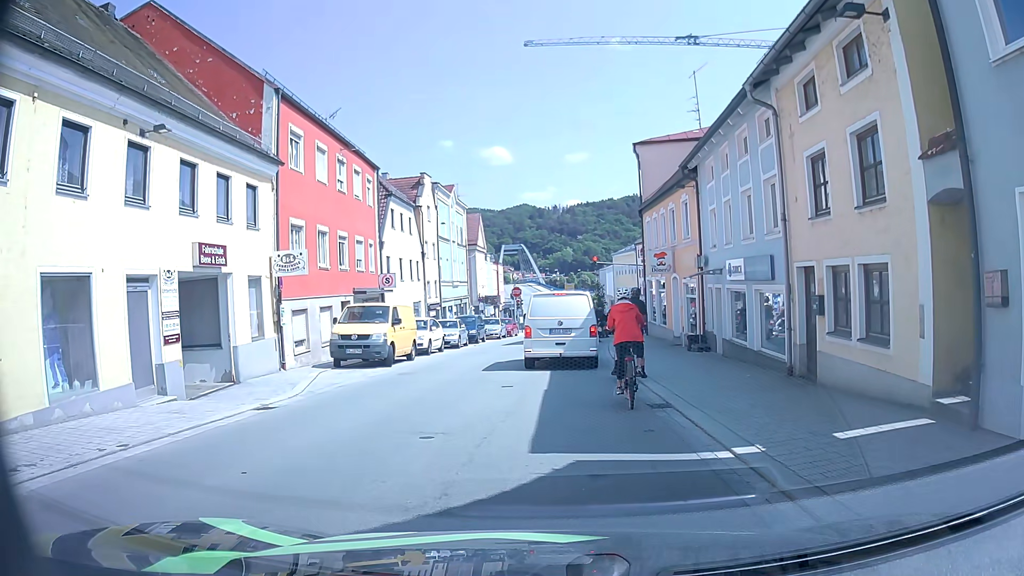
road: tertiary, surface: asphalt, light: Day
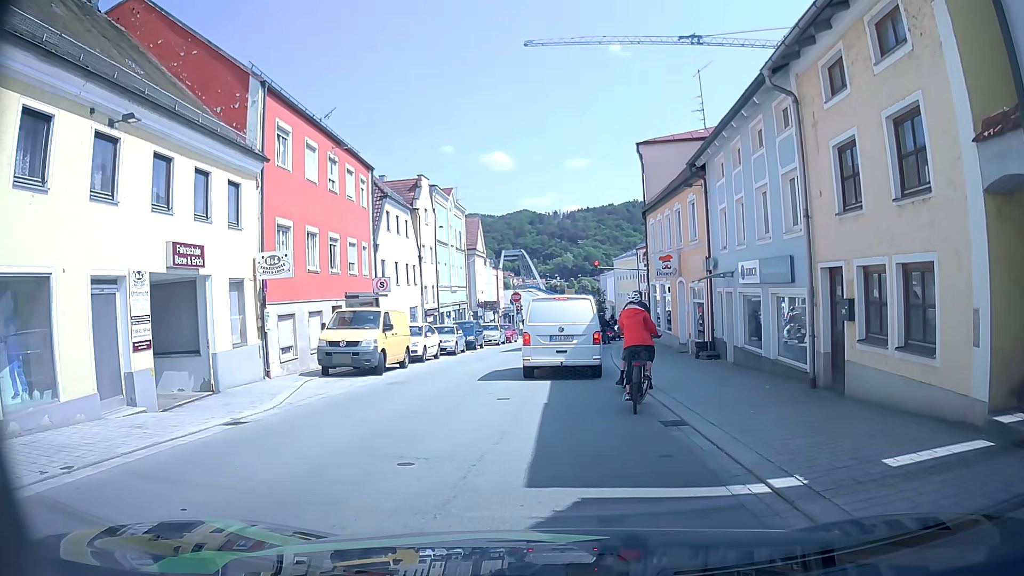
(0.0, +1.1) m; 0°
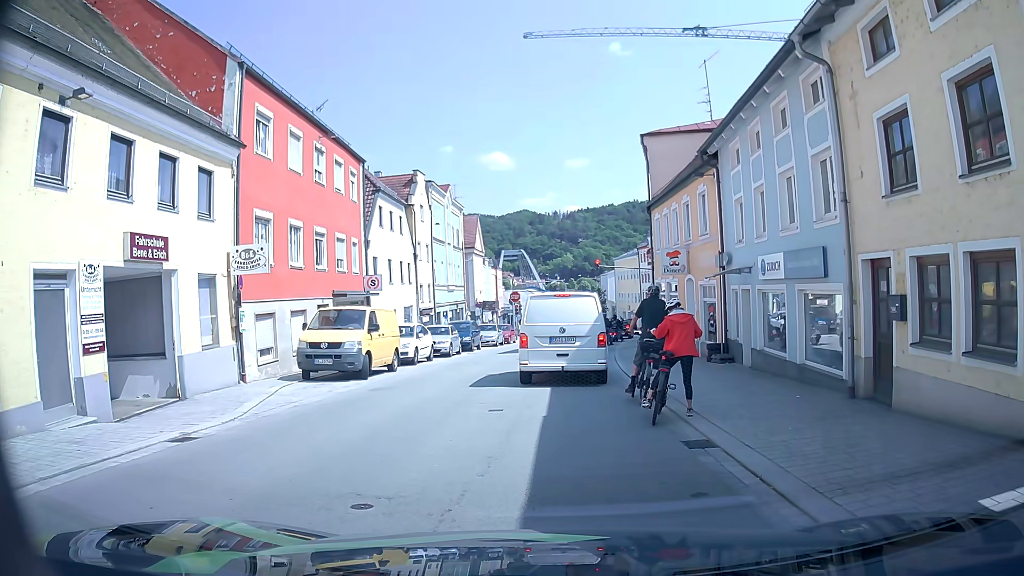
(0.0, +1.6) m; 0°
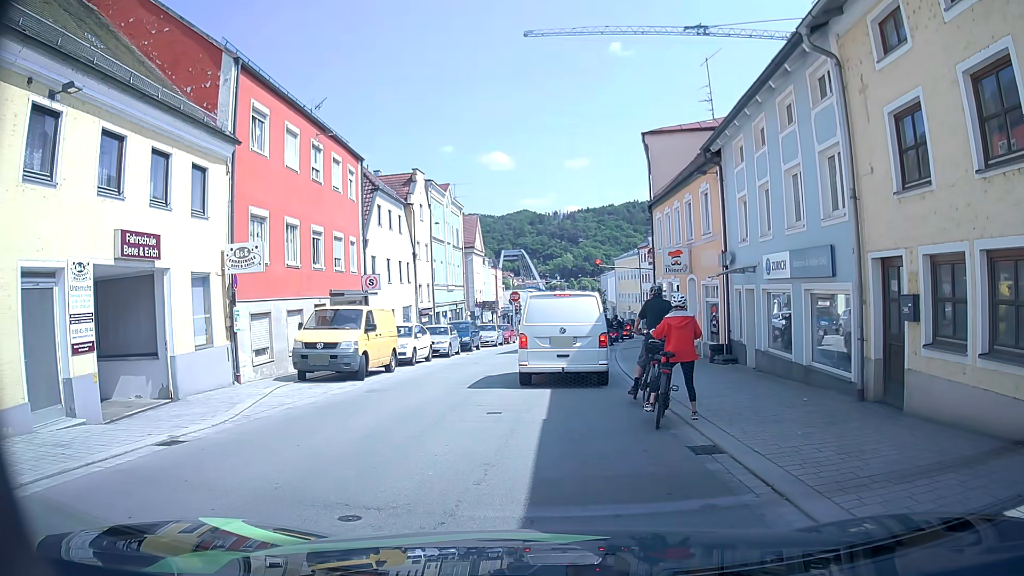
(0.0, +0.3) m; 0°
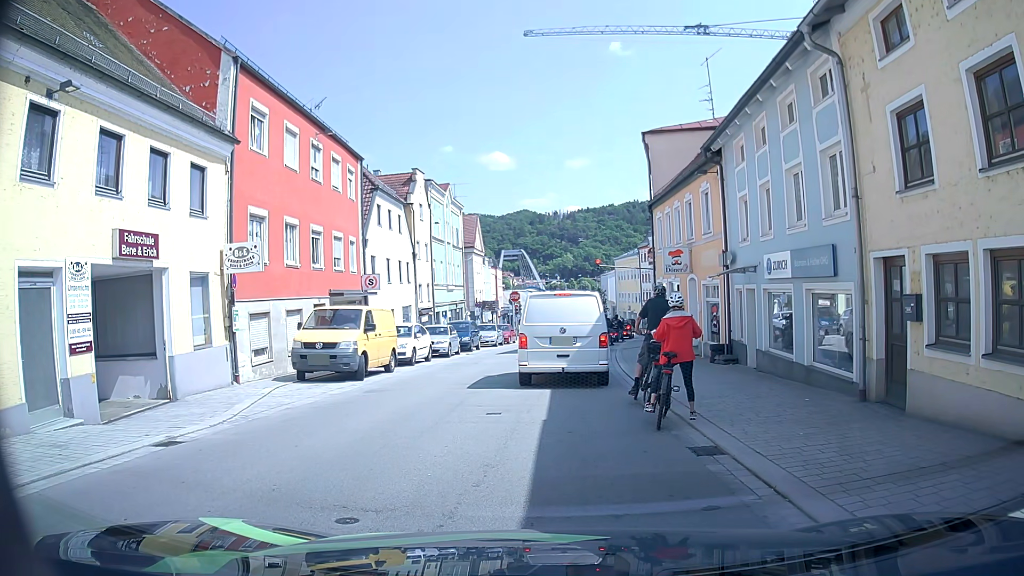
(0.0, +0.1) m; 0°
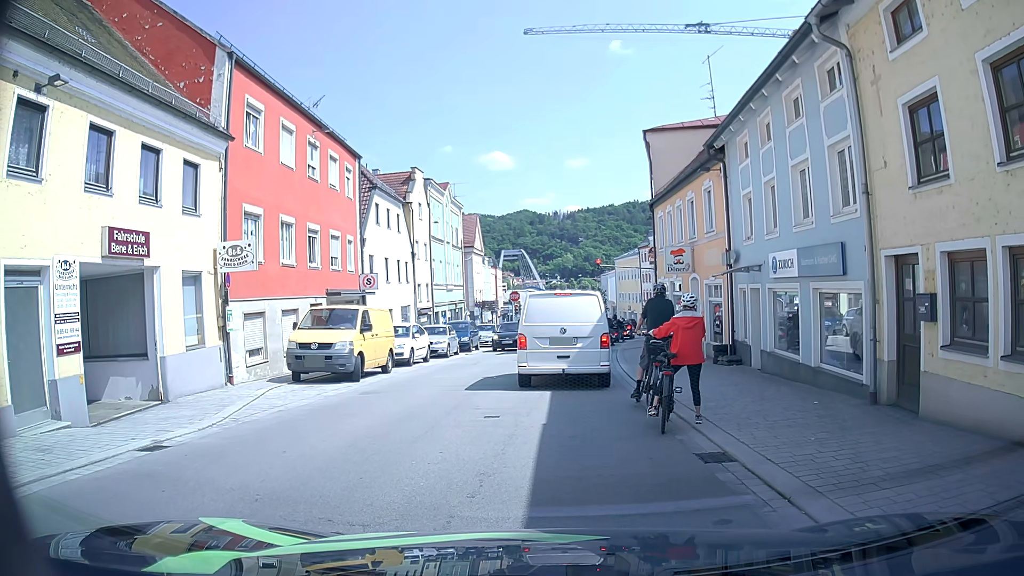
(0.0, +0.4) m; 0°
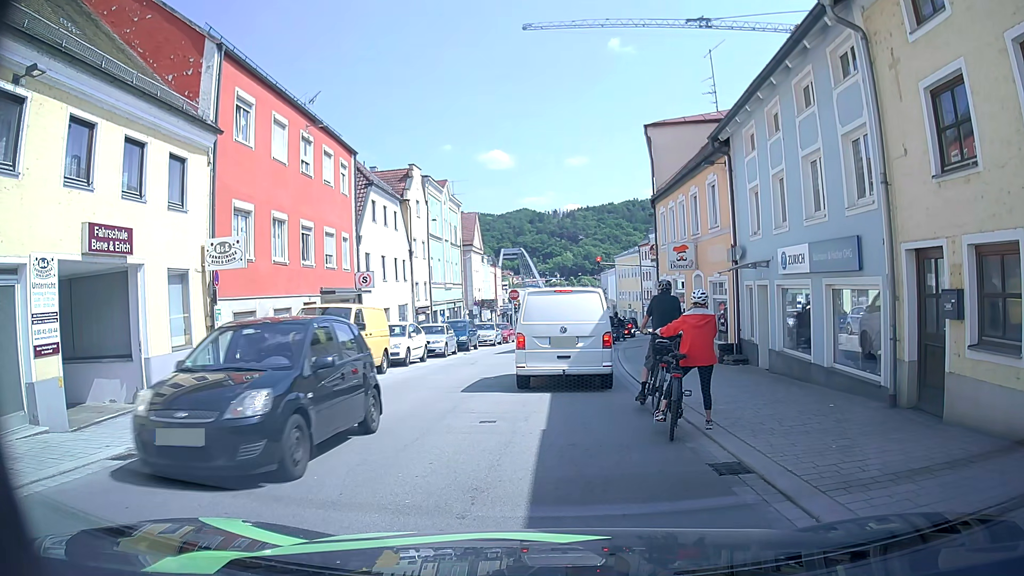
(0.0, +0.6) m; 0°
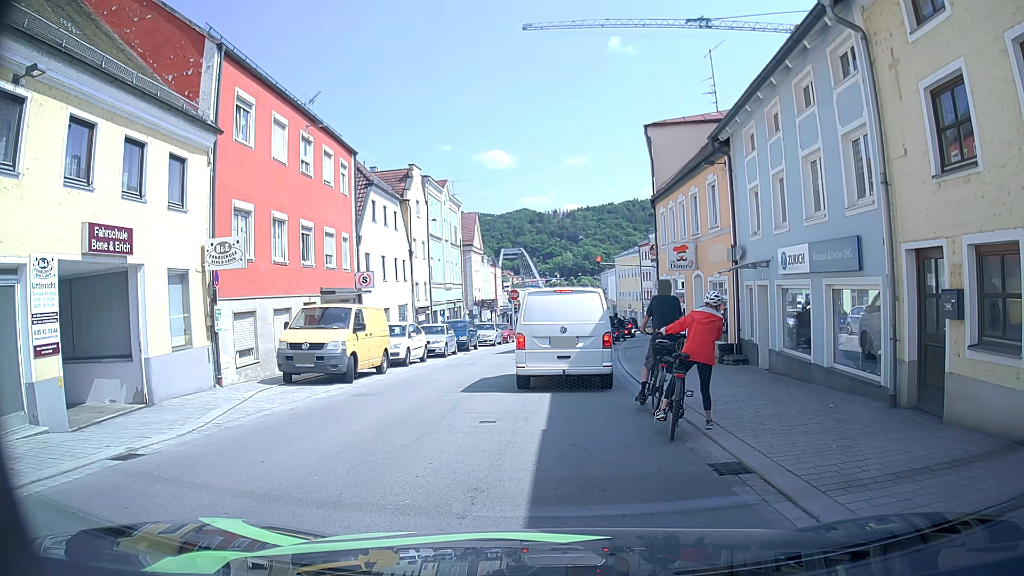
(0.0, 0.0) m; 0°
